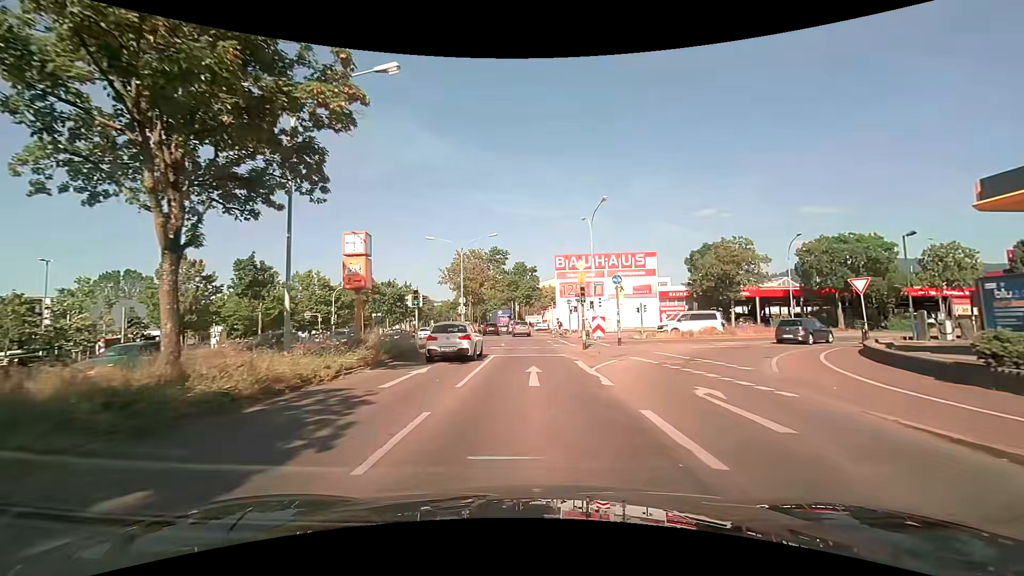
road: primary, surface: asphalt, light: Day
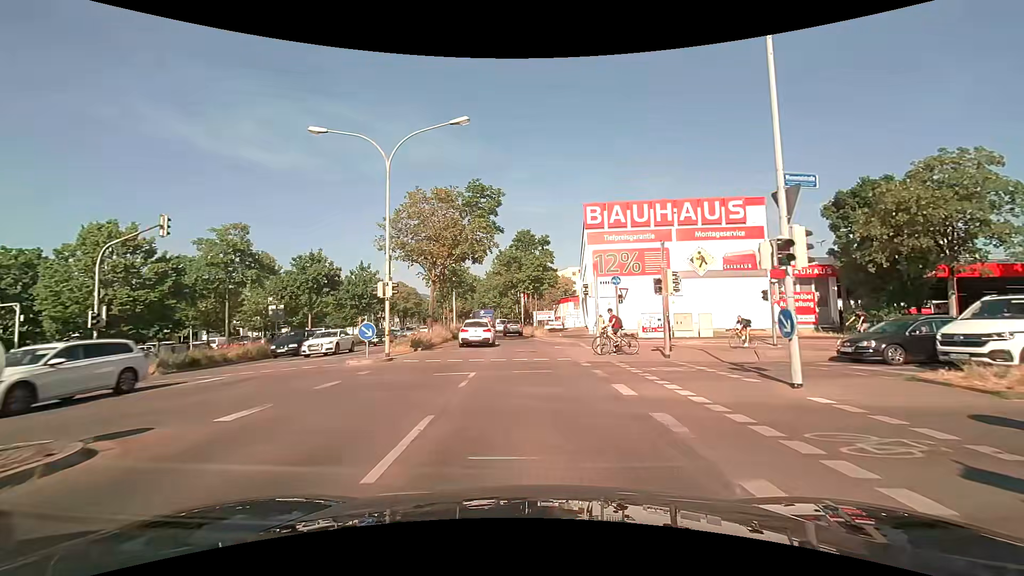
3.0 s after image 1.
(0.0, +26.5) m; -1°
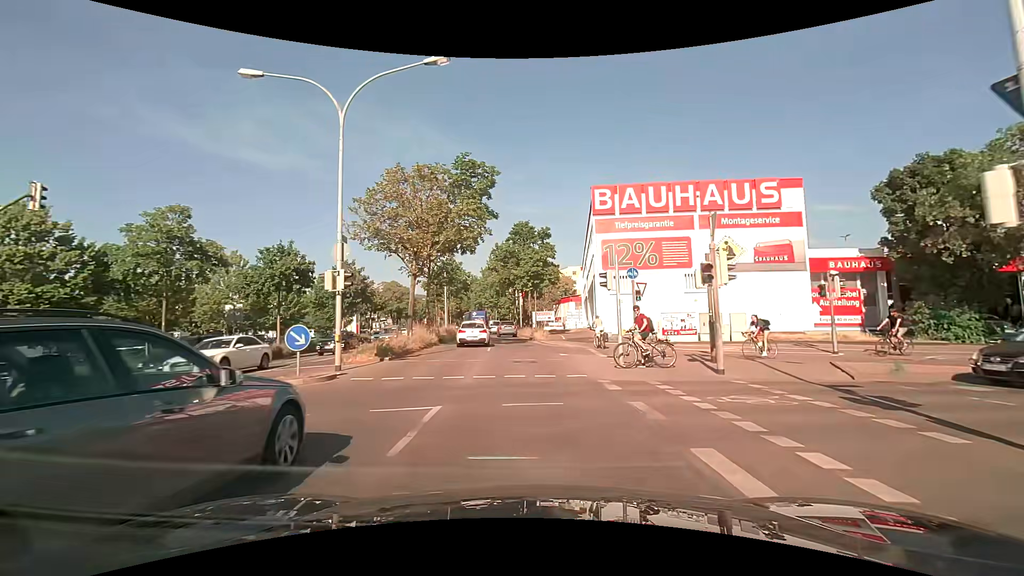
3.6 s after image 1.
(0.0, +5.0) m; 0°
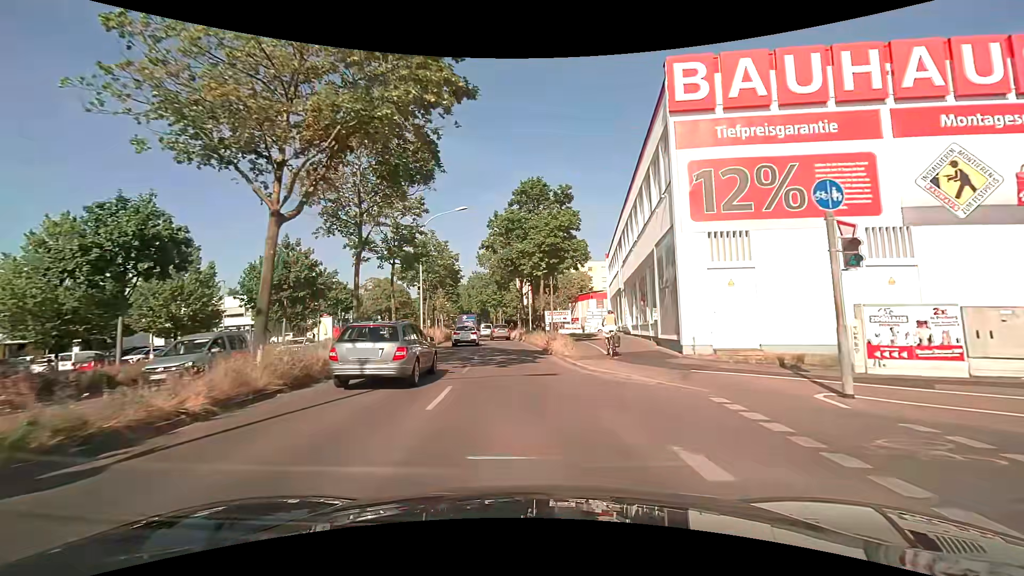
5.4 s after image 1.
(-0.1, +15.5) m; -1°
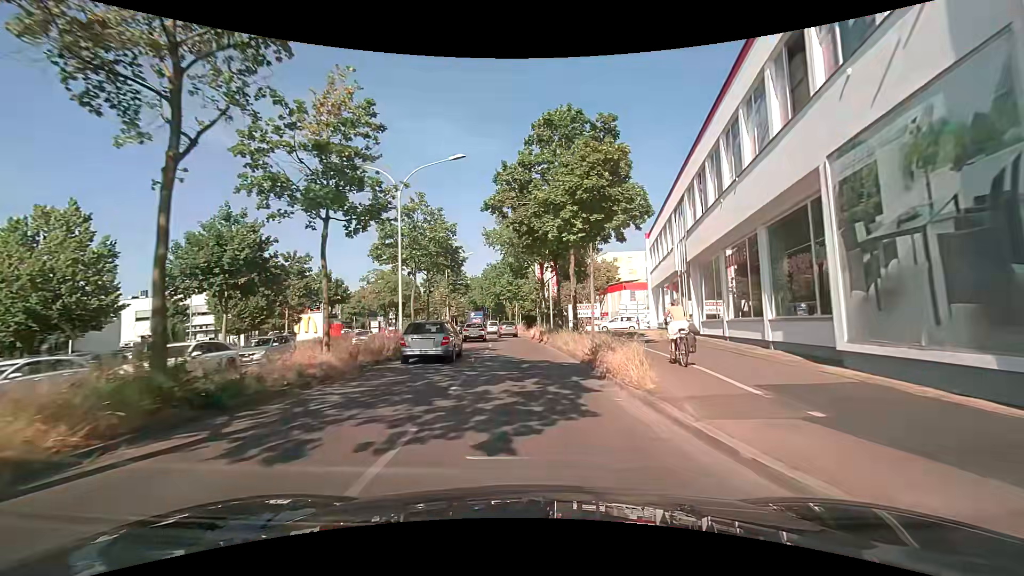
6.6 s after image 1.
(-0.3, +10.7) m; -3°
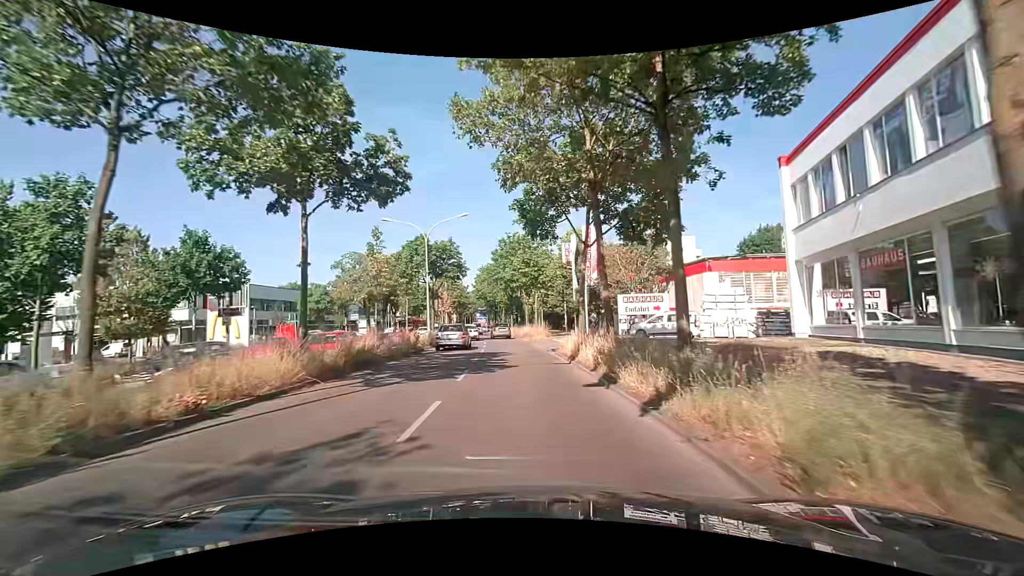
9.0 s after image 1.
(-0.3, +21.9) m; -2°
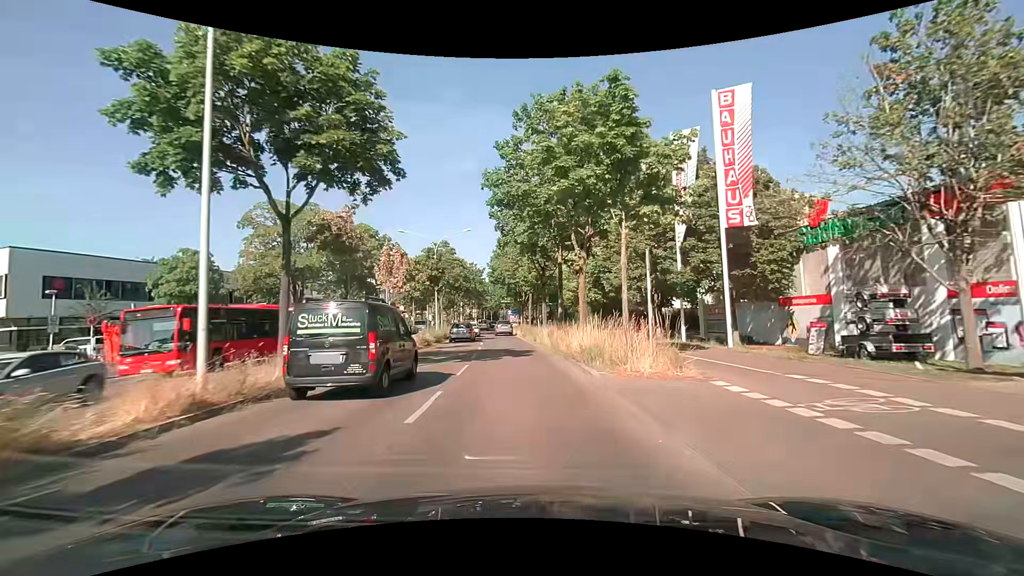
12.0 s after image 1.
(-1.0, +29.4) m; -3°
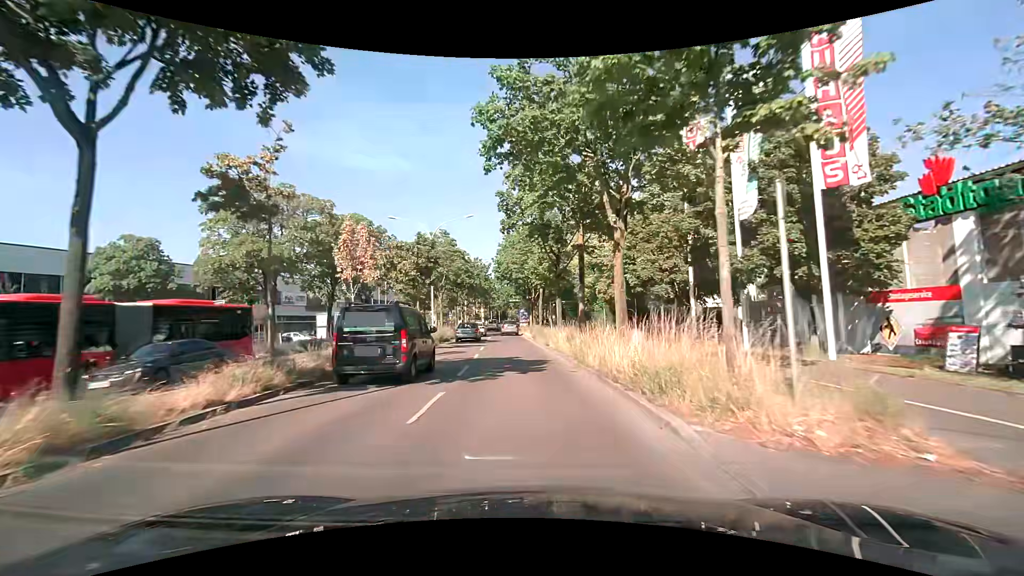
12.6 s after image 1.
(-0.1, +6.2) m; -2°
(0, +10) (-1, +20) (-1, +30) (-2, +40) (-2, +50) (-3, +60) (-3, +70) (-3, +80) (-3, +90) (-2, +100) m
